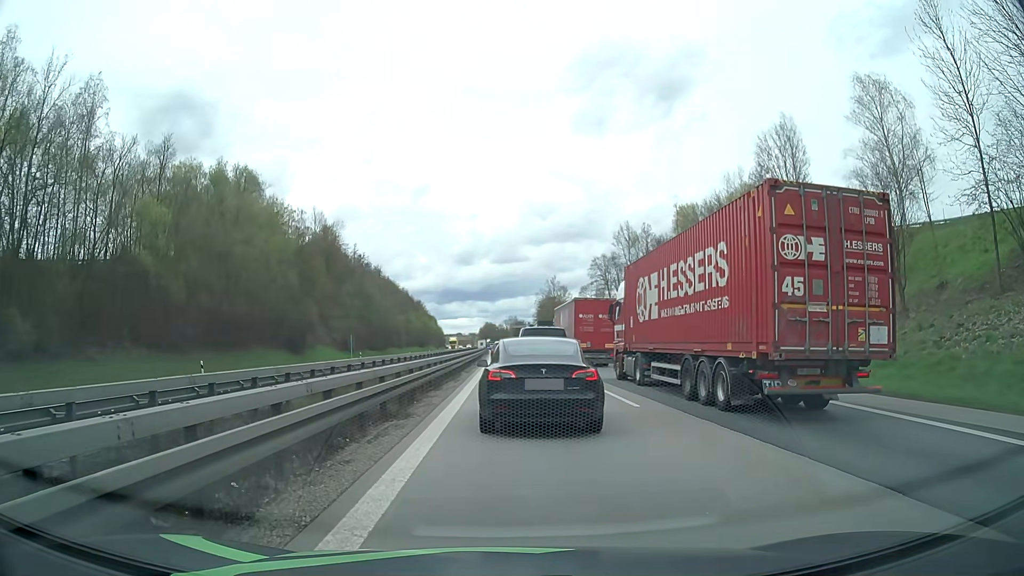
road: motorway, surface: asphalt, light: Day
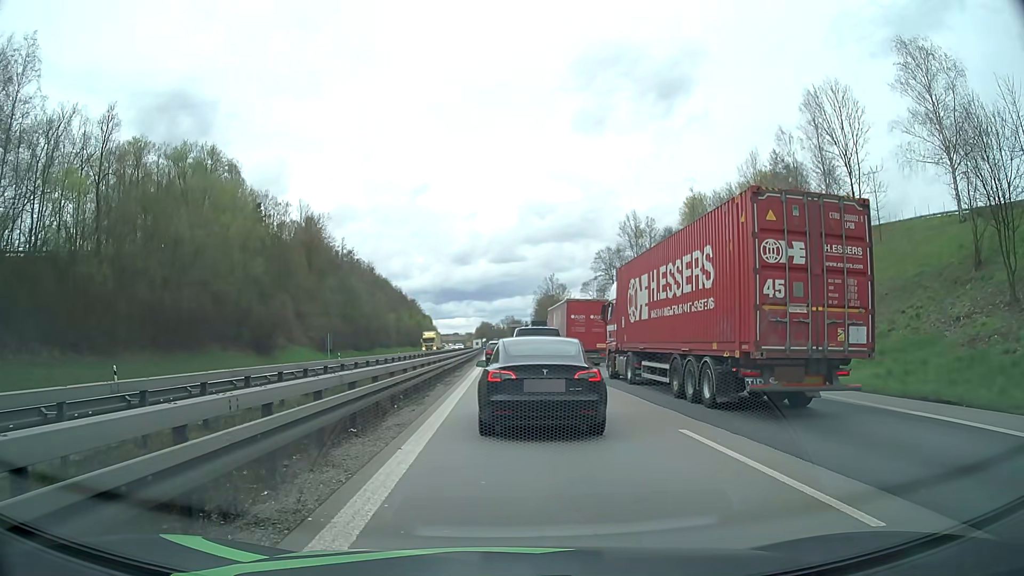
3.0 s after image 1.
(+0.1, +10.1) m; -1°
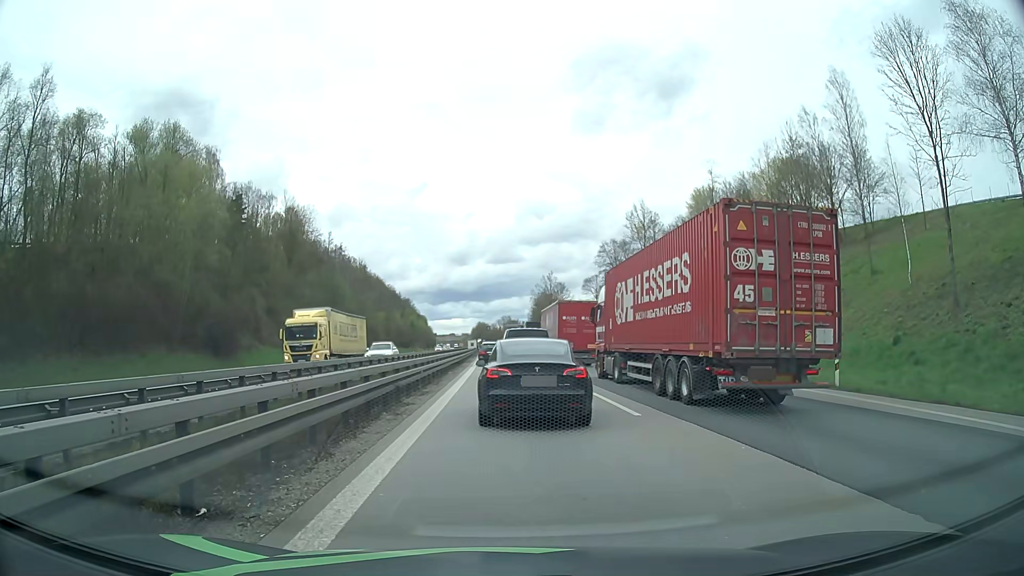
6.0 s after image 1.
(+0.4, +9.8) m; +2°
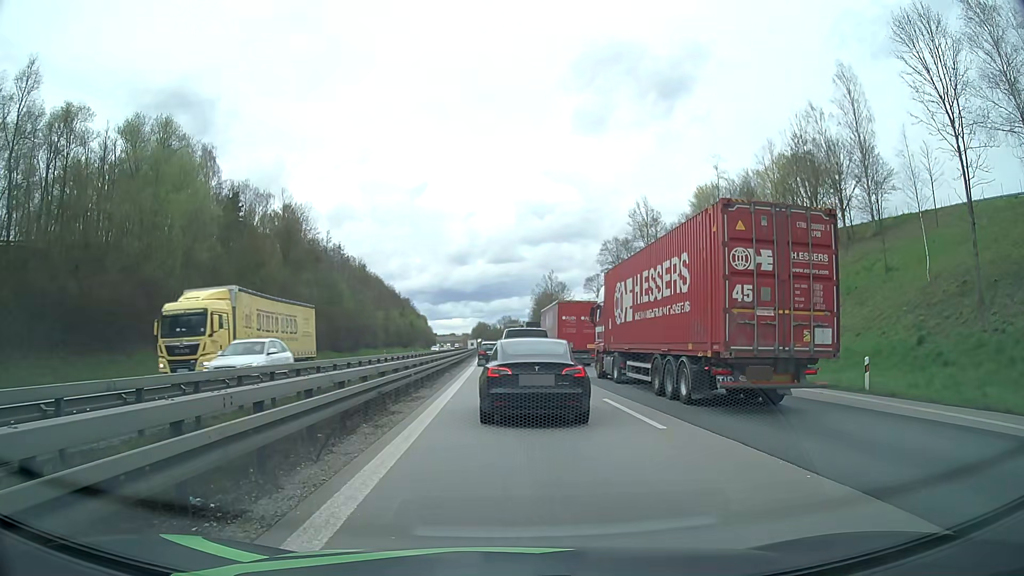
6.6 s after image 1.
(0.0, +2.1) m; 0°
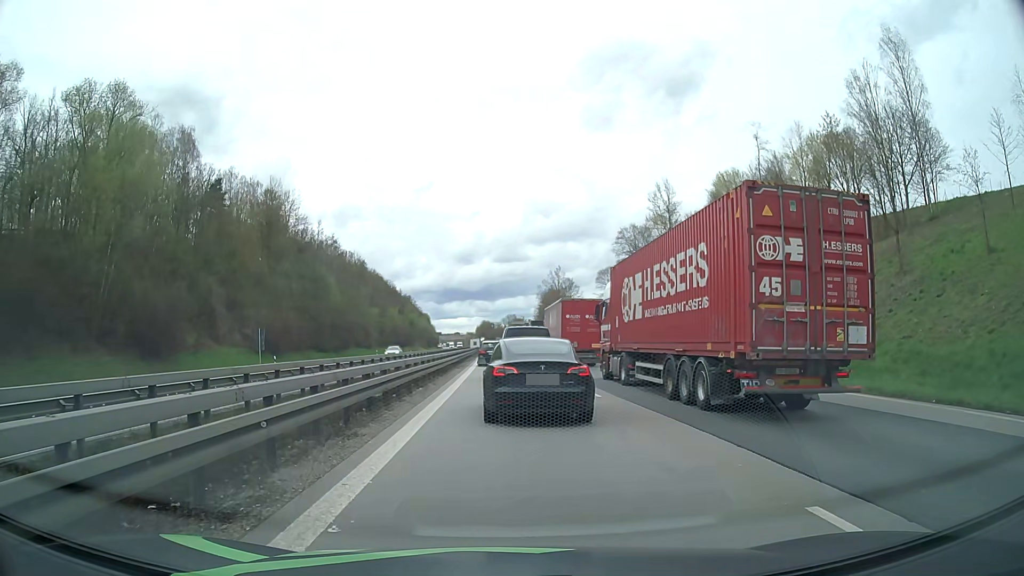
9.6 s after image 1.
(0.0, +11.6) m; 0°
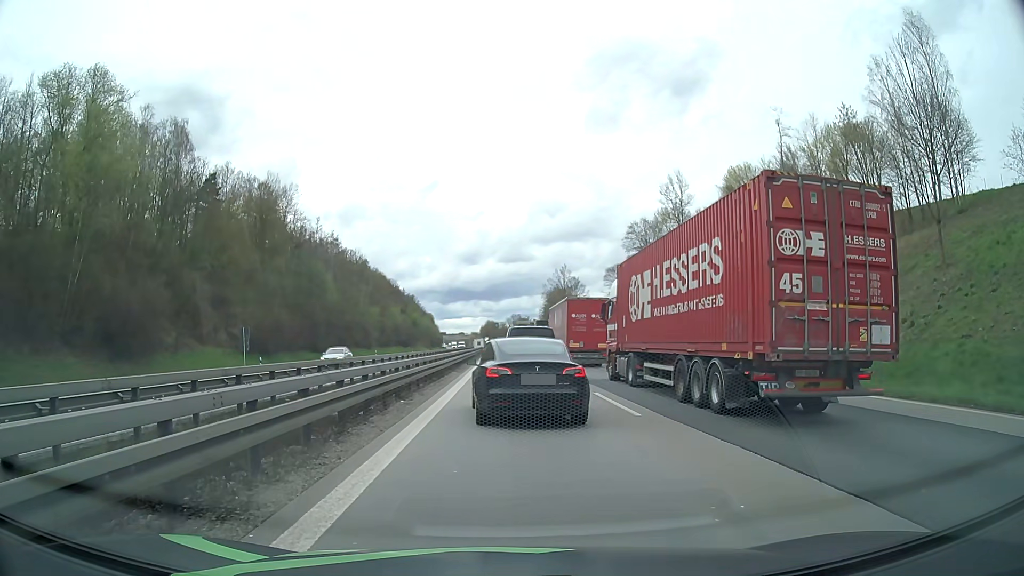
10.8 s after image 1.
(0.0, +4.6) m; -1°
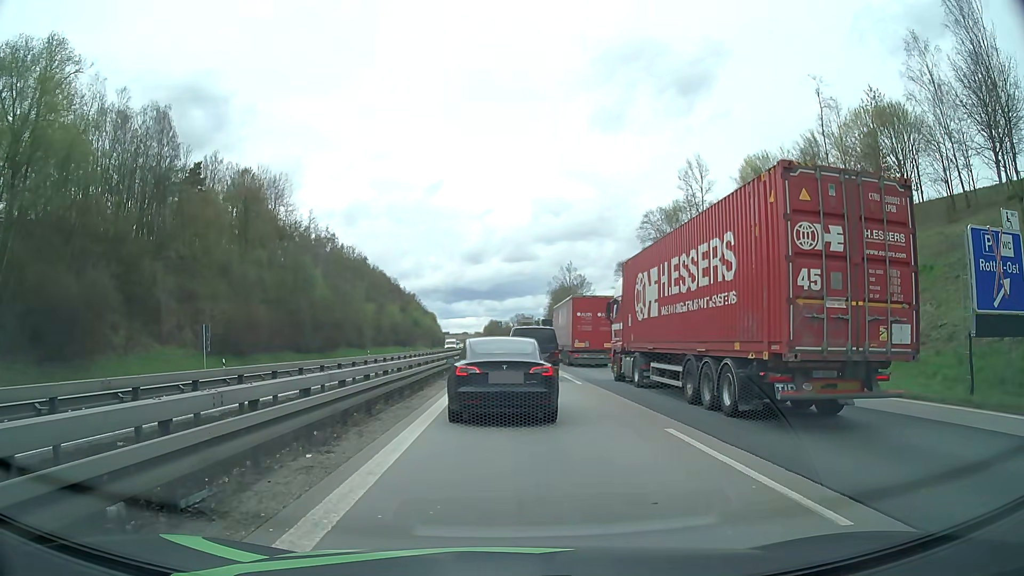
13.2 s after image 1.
(0.0, +8.0) m; 0°
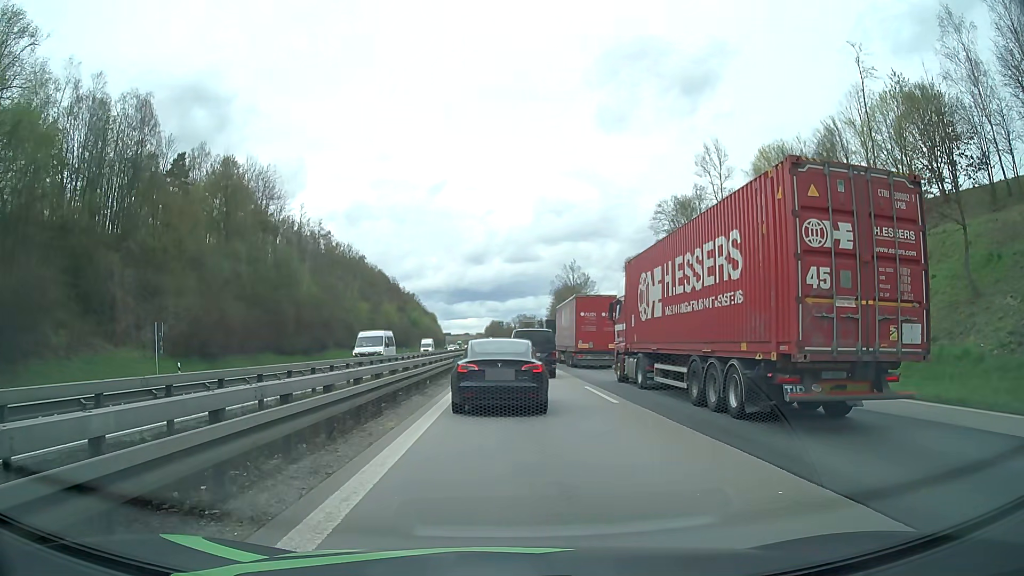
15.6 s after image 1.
(0.0, +7.1) m; 0°
